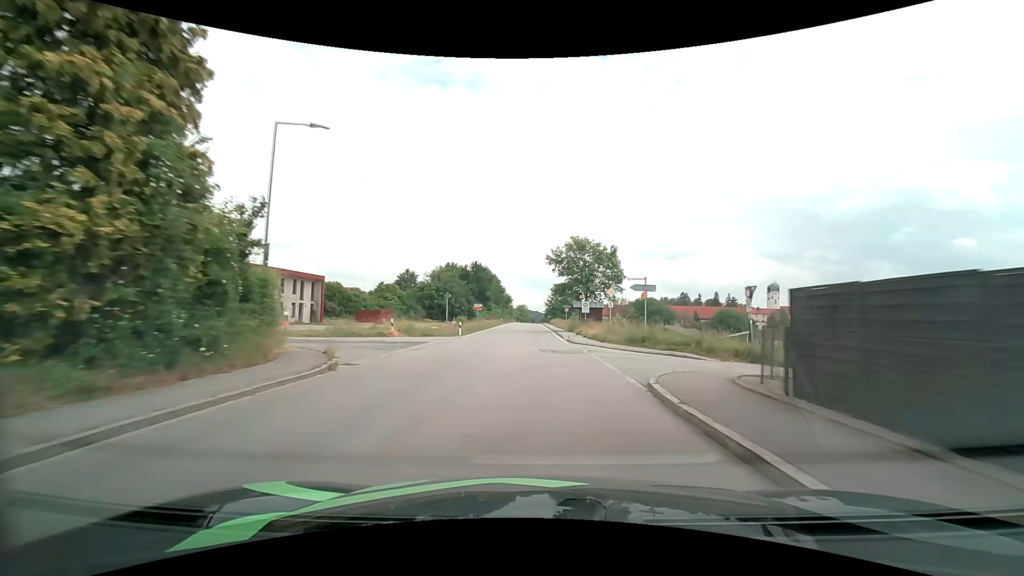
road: tertiary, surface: asphalt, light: Day
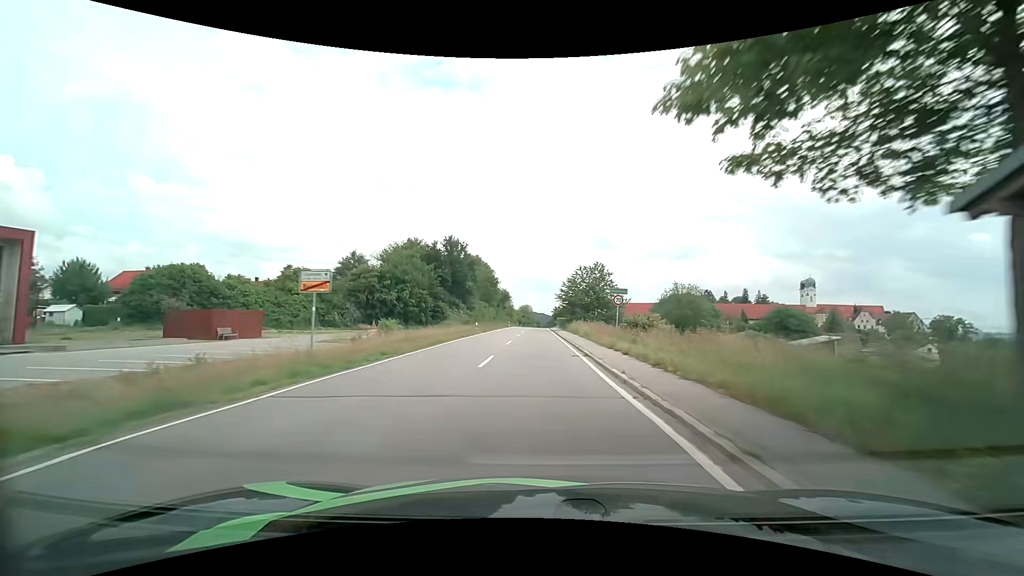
(-0.2, +42.2) m; -1°
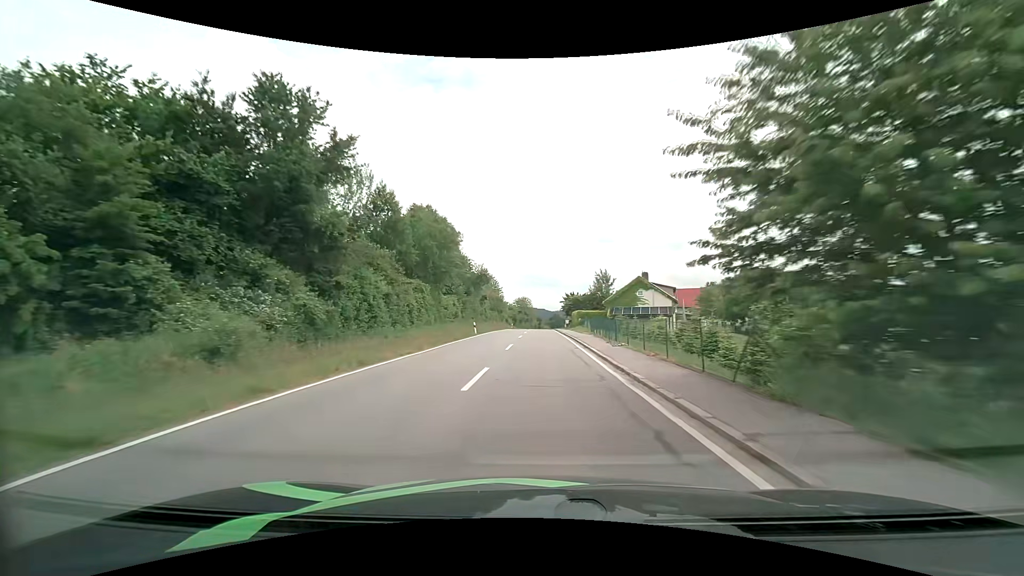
(-0.2, +55.0) m; 0°
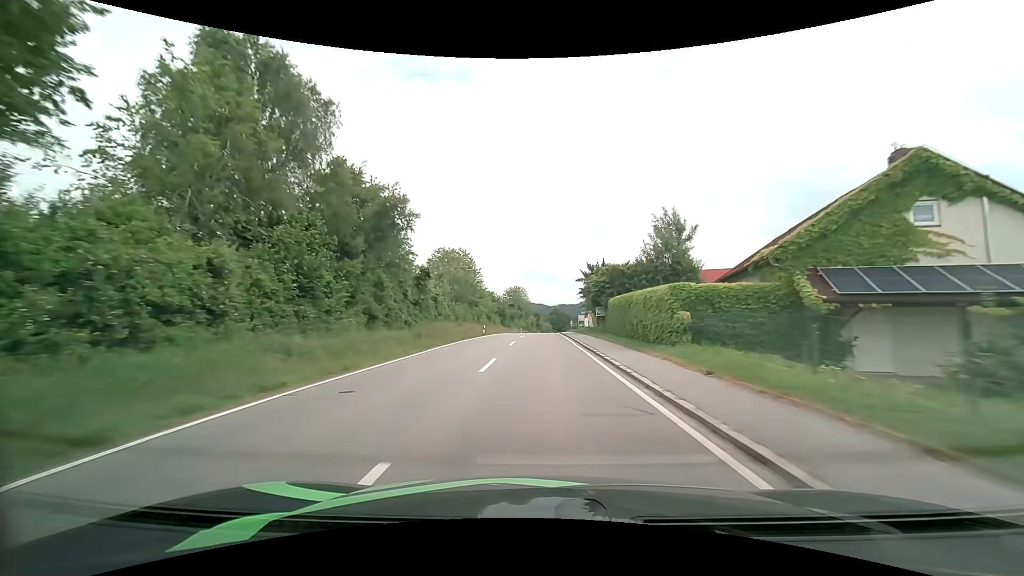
(+0.2, +44.4) m; +1°
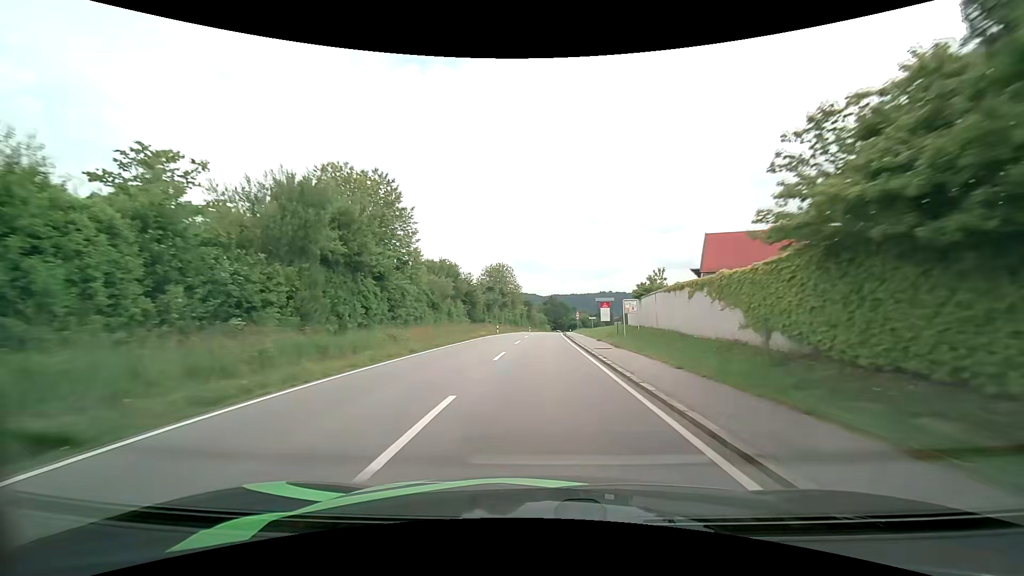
(0.0, +44.7) m; 0°
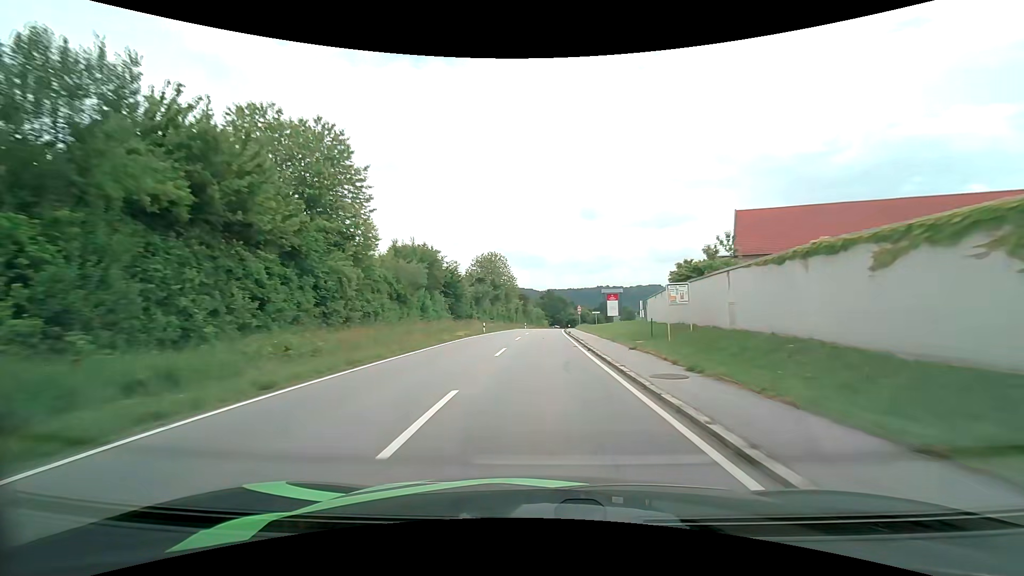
(+0.1, +11.3) m; +1°
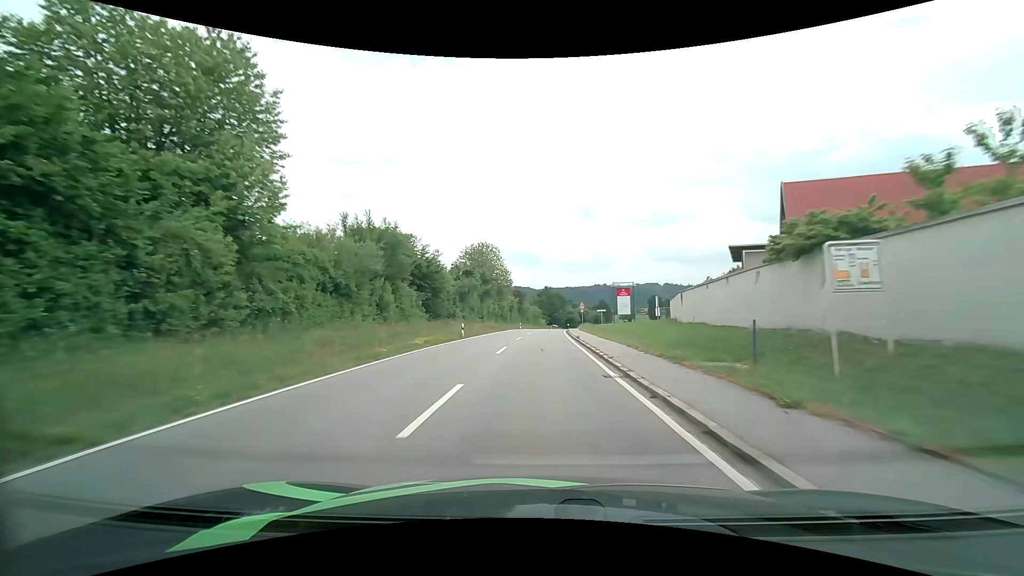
(0.0, +11.3) m; 0°
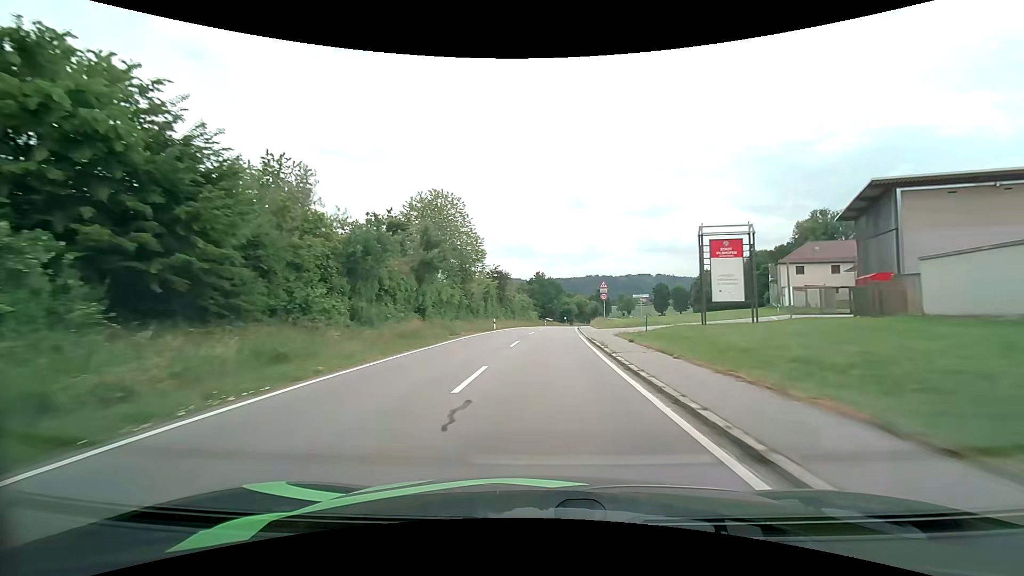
(+0.3, +33.4) m; +1°
(0, +10) (0, +20) (0, +30) (+1, +40) (+2, +50) (+2, +60) (+3, +70) (+4, +80) (+5, +90) (+7, +100) m
